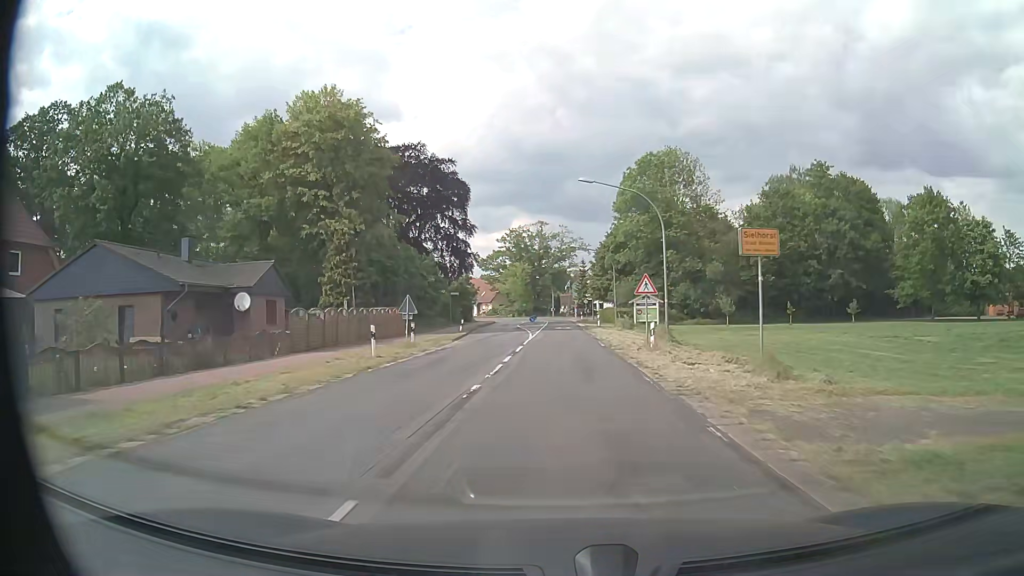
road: secondary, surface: asphalt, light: Day
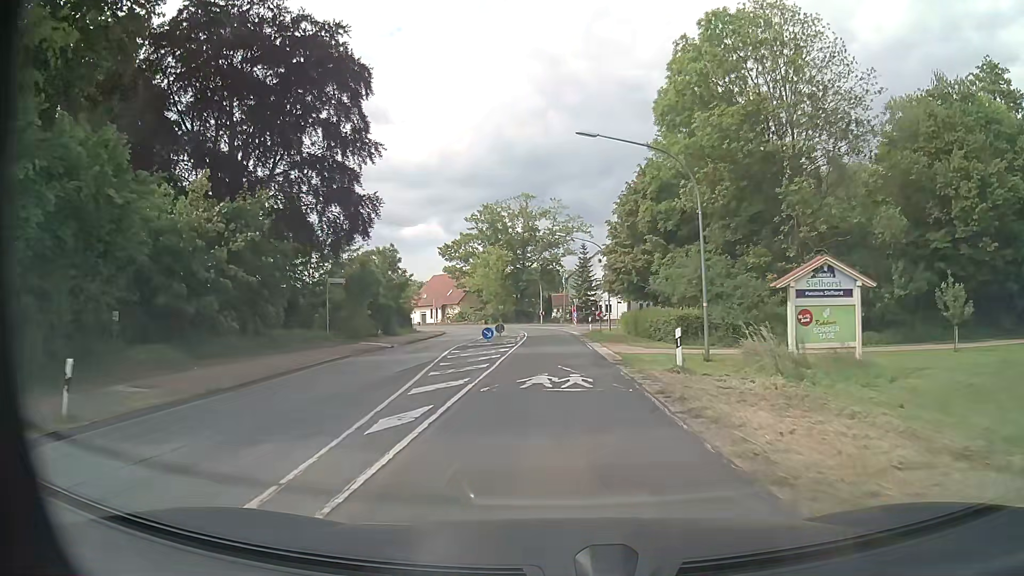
(+0.1, +39.3) m; +1°
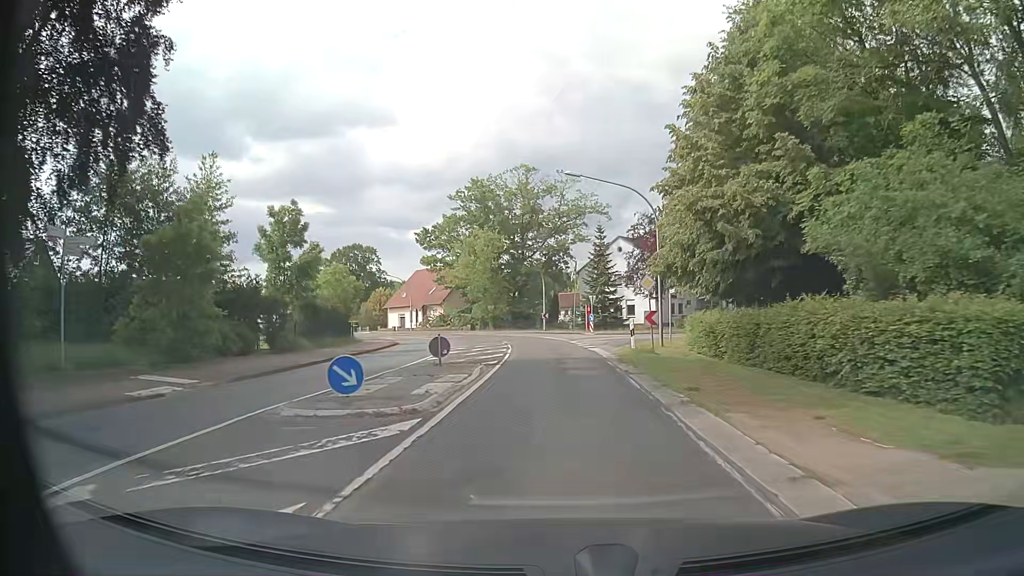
(-0.1, +23.1) m; -1°
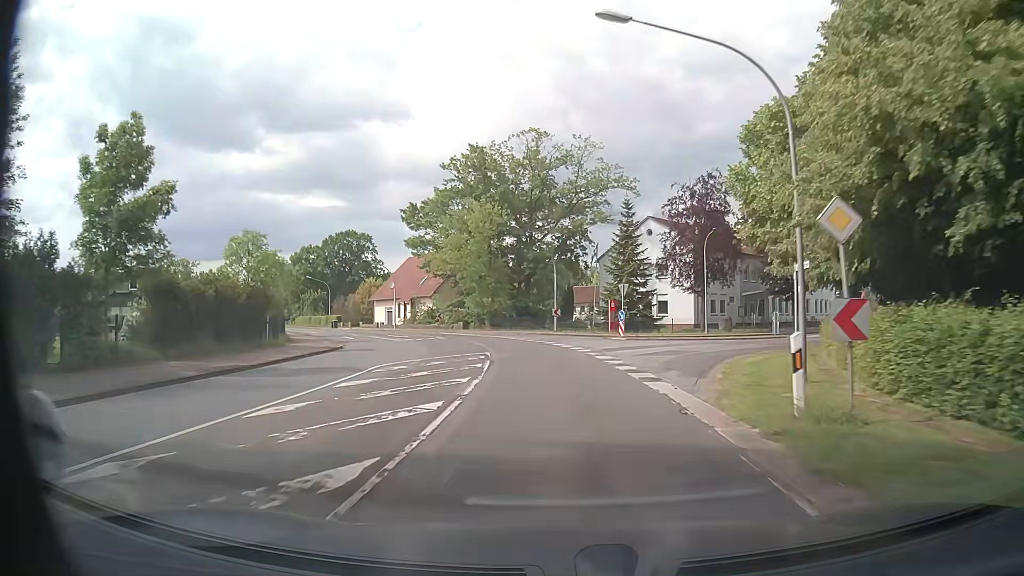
(-0.1, +15.6) m; -1°
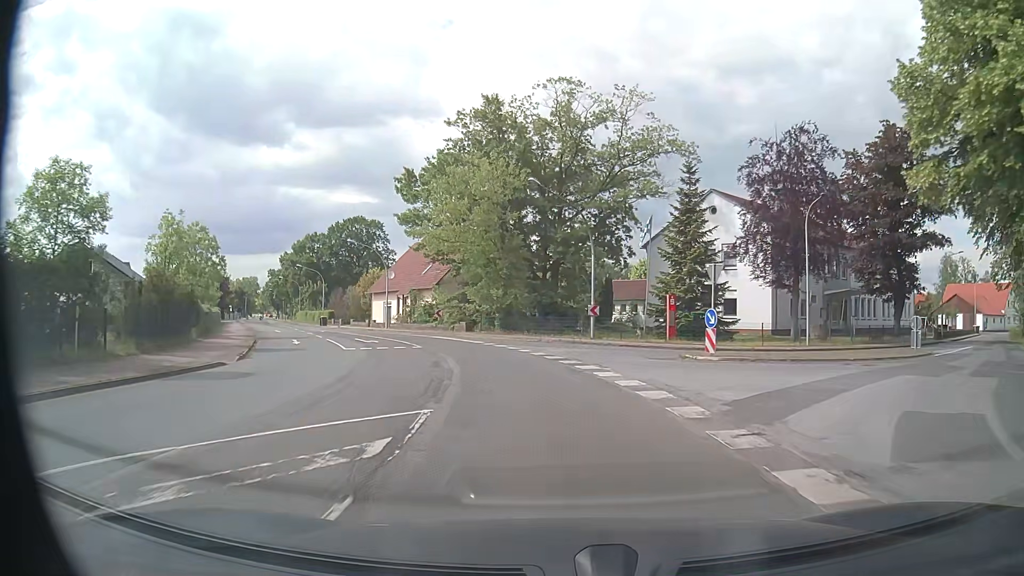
(-0.2, +15.7) m; -2°
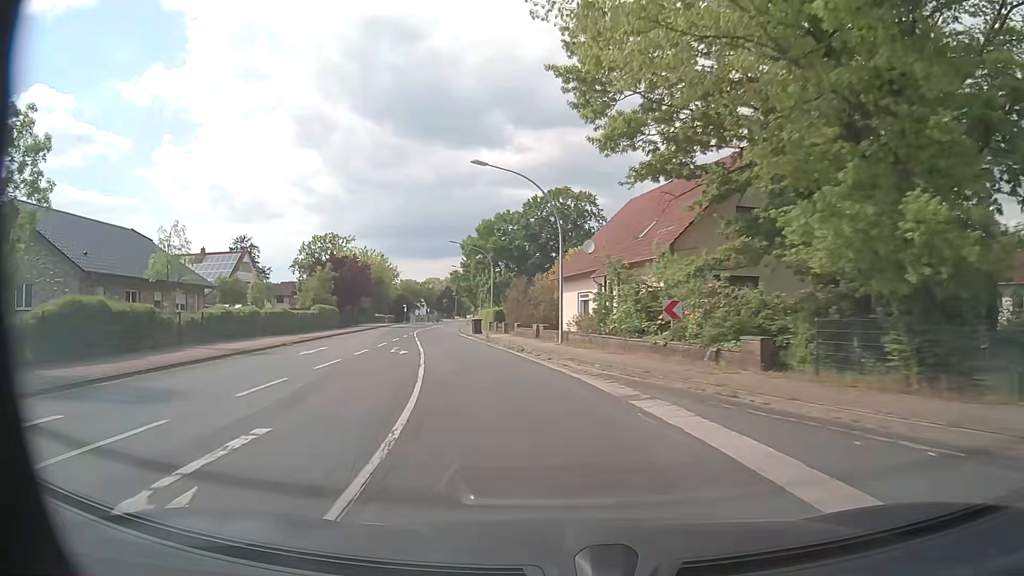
(-4.9, +30.9) m; -20°
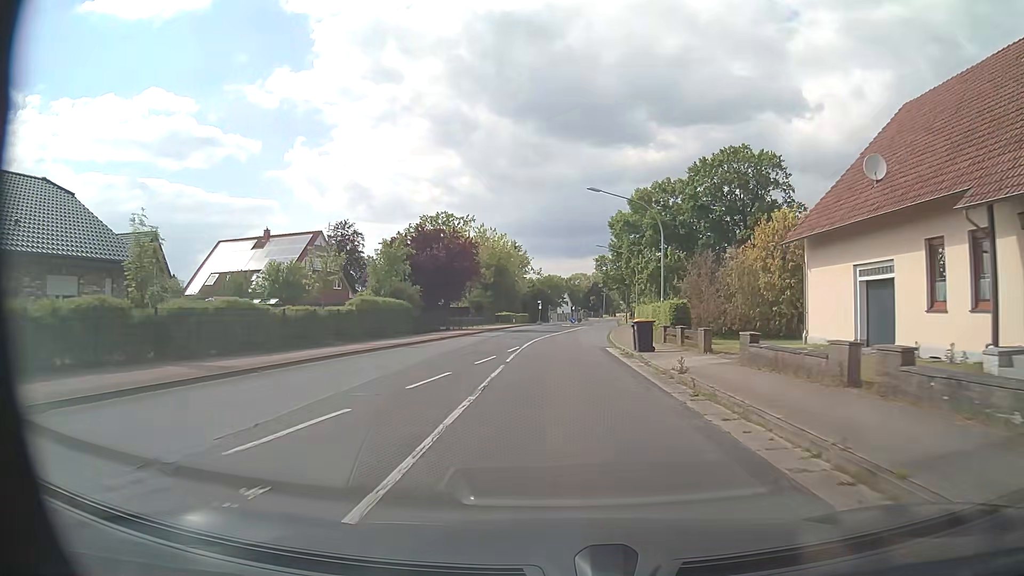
(-3.2, +23.5) m; -13°
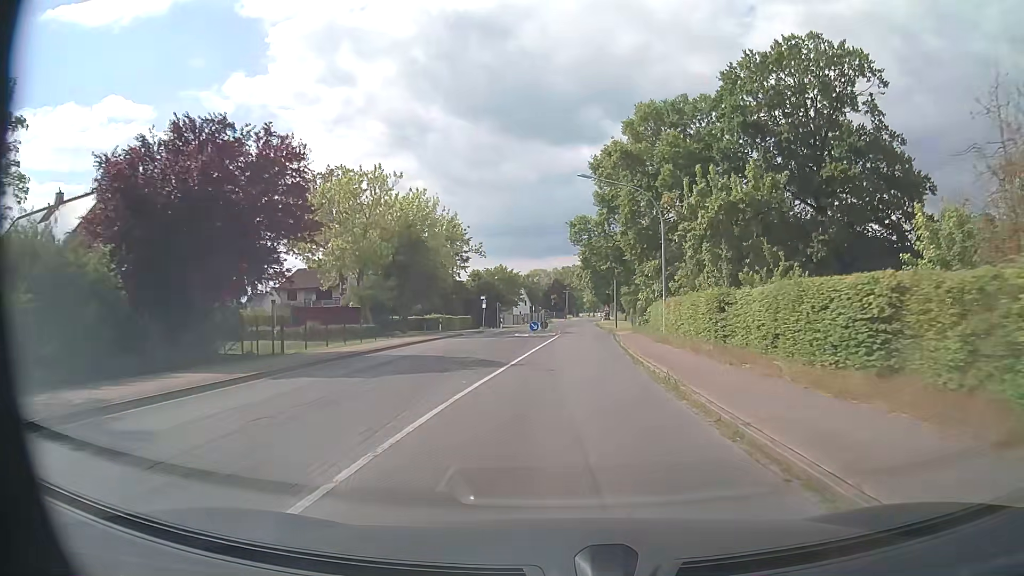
(+0.3, +31.8) m; +3°
(0, +10) (0, +20) (+1, +30) (+1, +40) (+2, +50) (+2, +60) (+2, +70) (+2, +80) (+3, +90) (+3, +100) m
